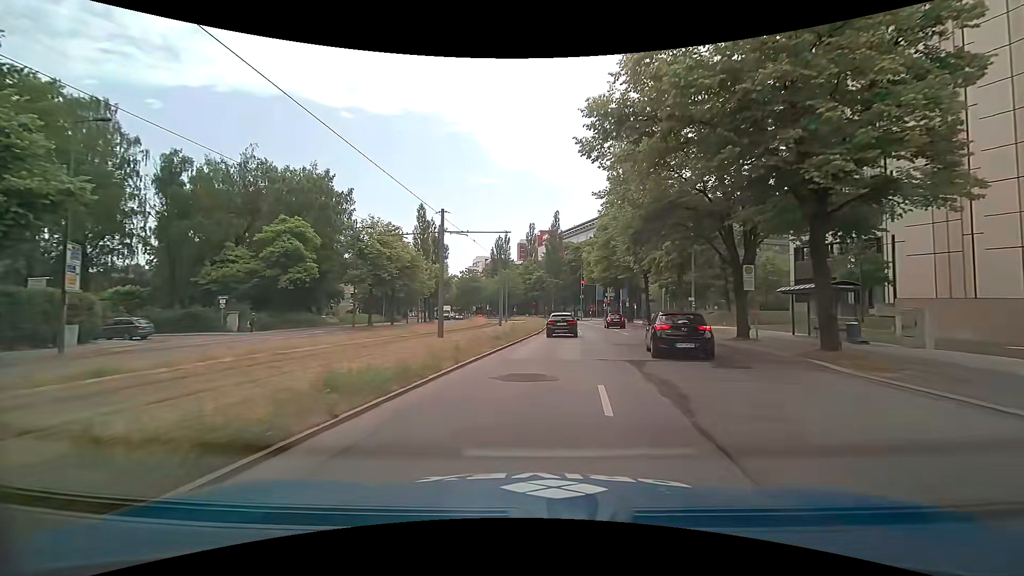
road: secondary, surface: asphalt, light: Day
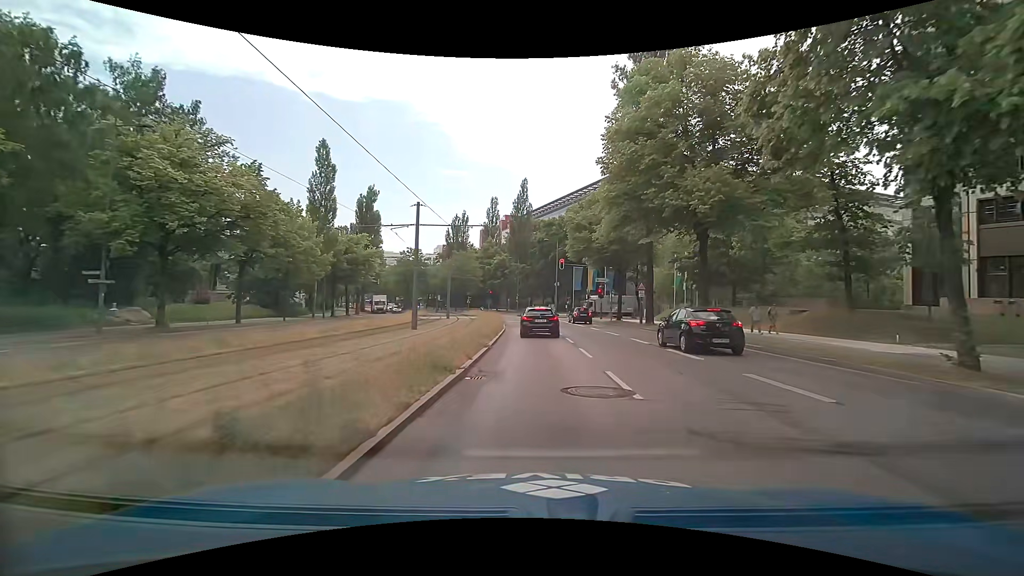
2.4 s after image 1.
(+0.8, +25.4) m; +4°
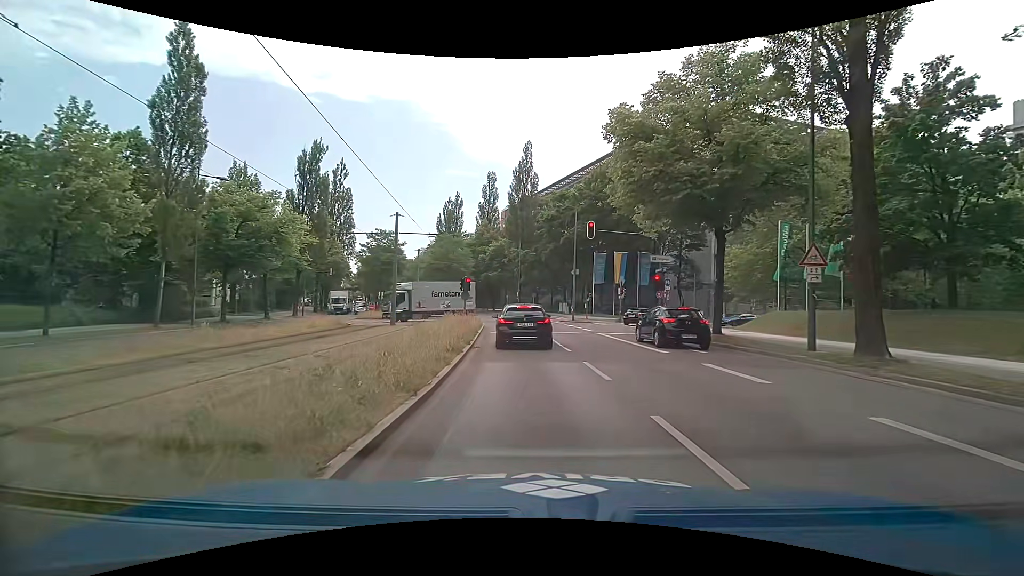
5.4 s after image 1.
(+0.2, +21.9) m; -1°
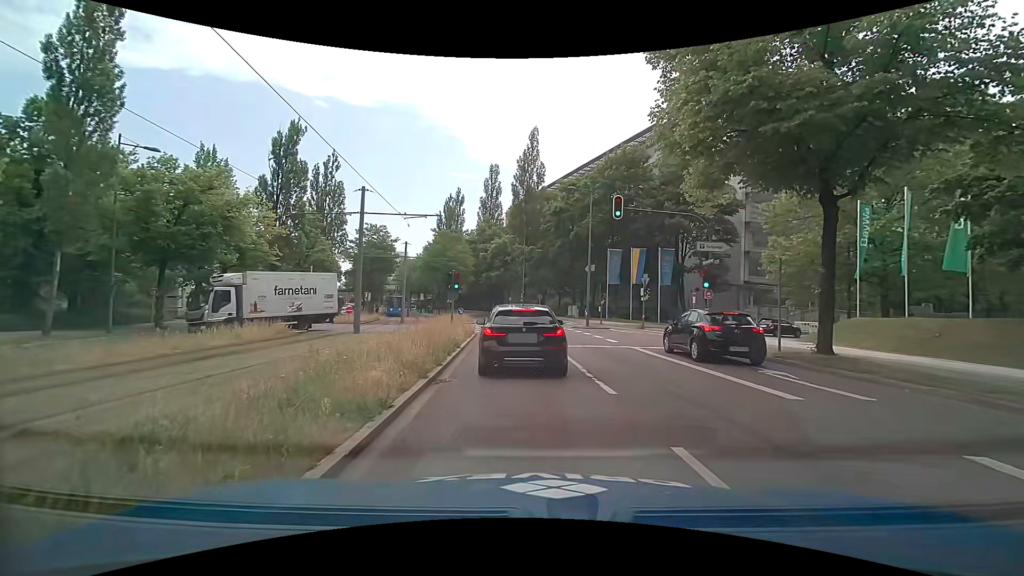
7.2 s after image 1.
(0.0, +7.1) m; 0°
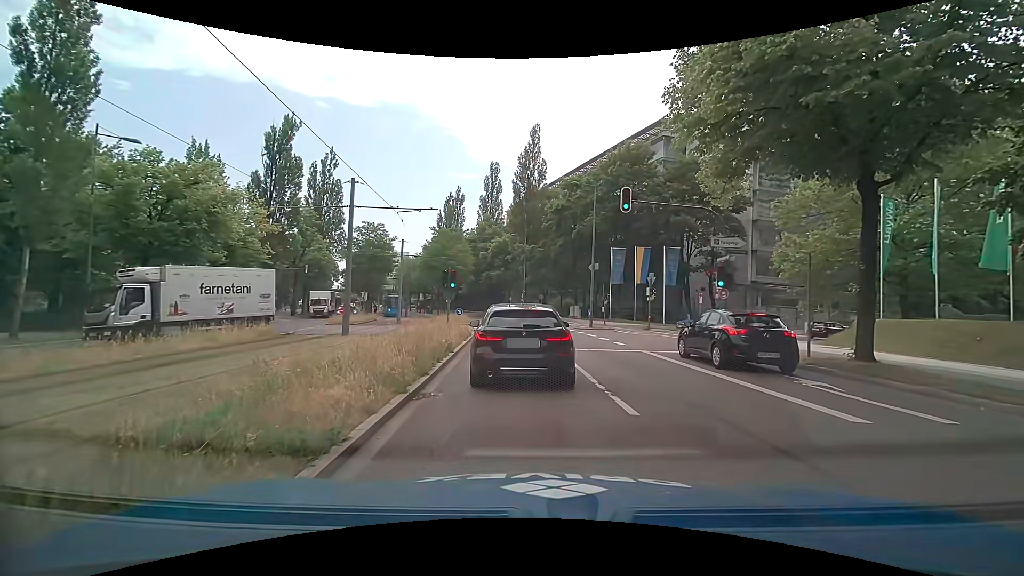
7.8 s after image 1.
(0.0, +1.5) m; +1°
